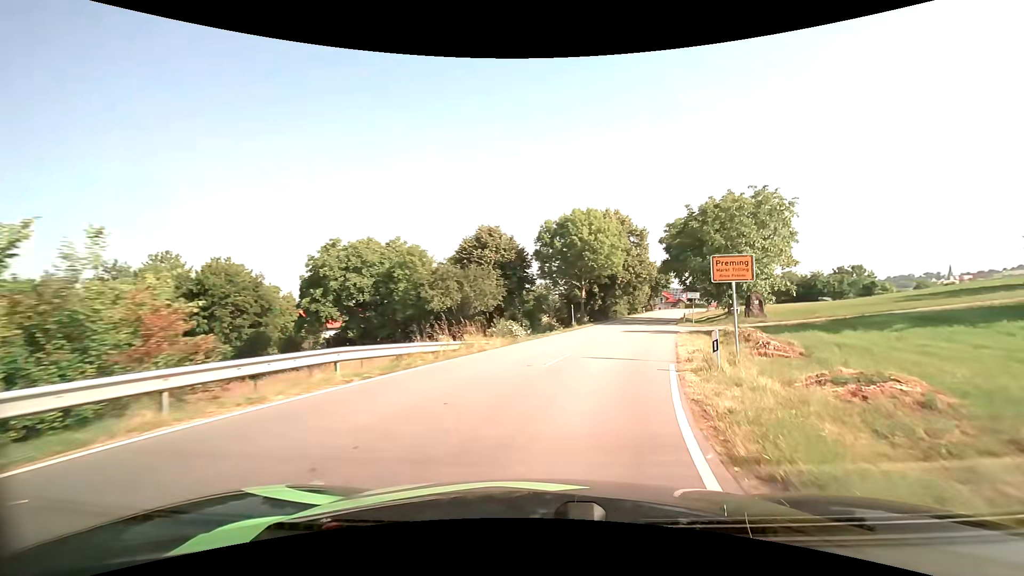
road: tertiary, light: Day
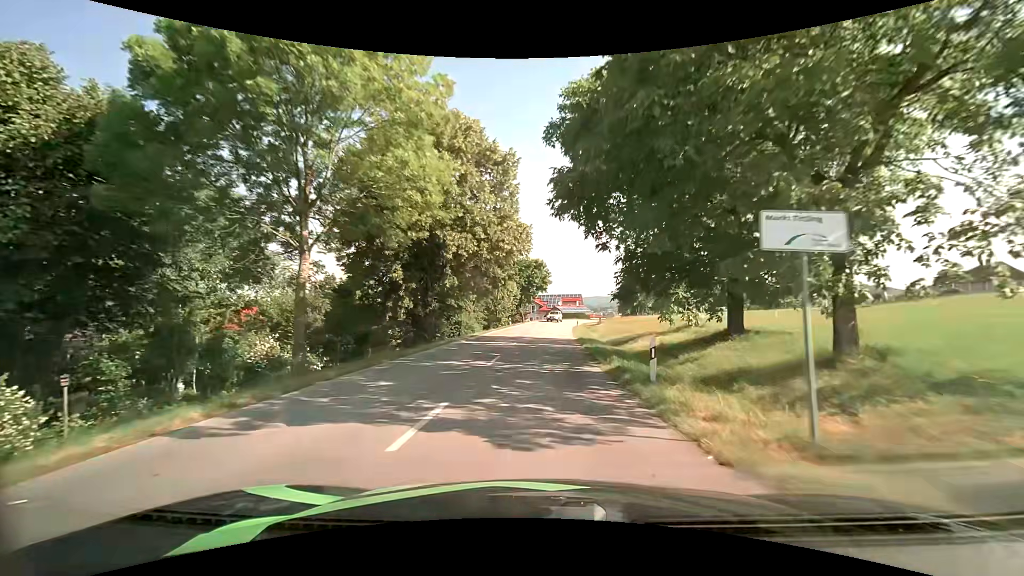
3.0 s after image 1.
(+7.4, +34.6) m; +15°
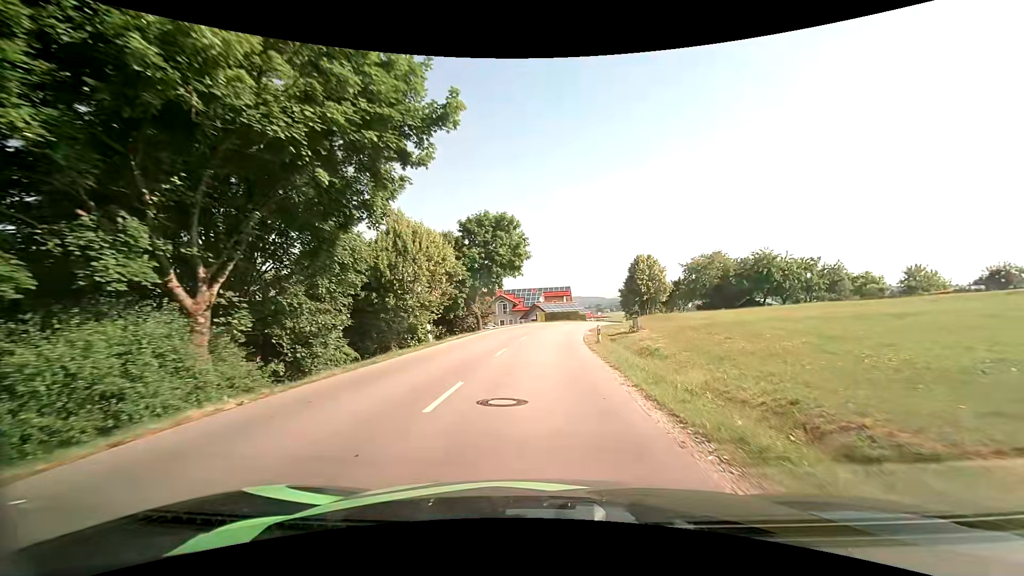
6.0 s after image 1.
(+0.7, +34.2) m; +3°
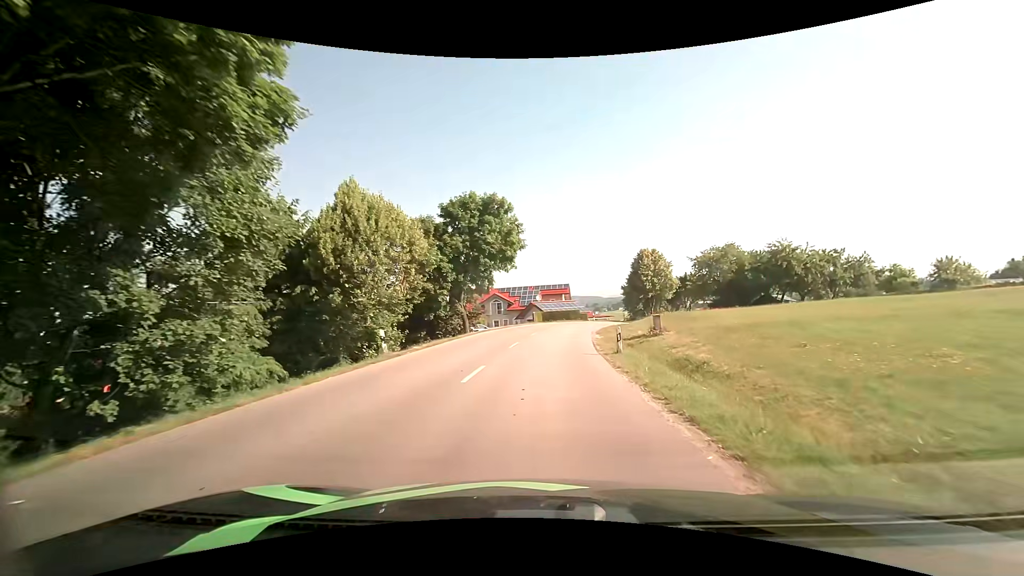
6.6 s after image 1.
(0.0, +6.3) m; 0°
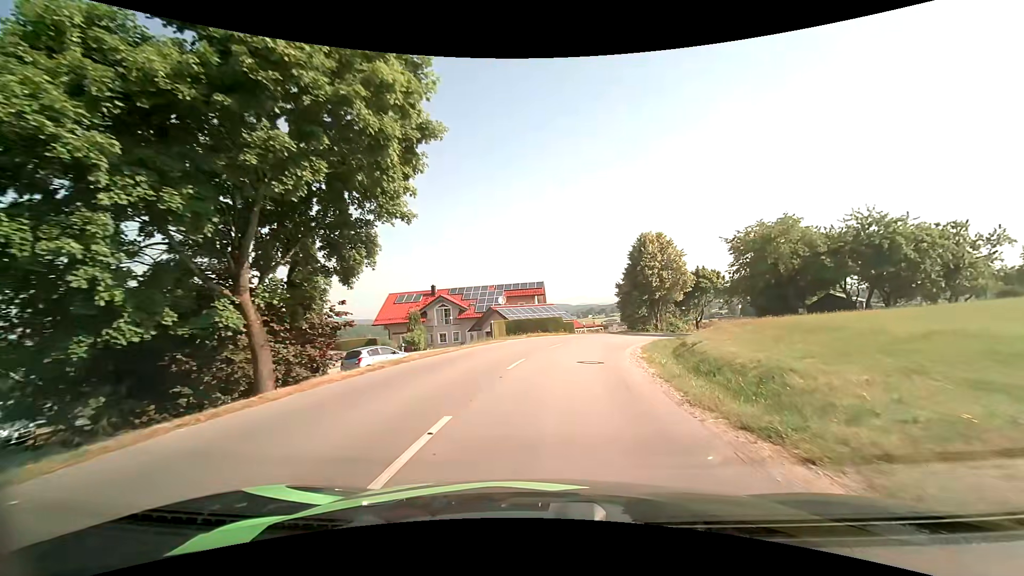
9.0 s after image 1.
(+0.4, +23.8) m; +3°
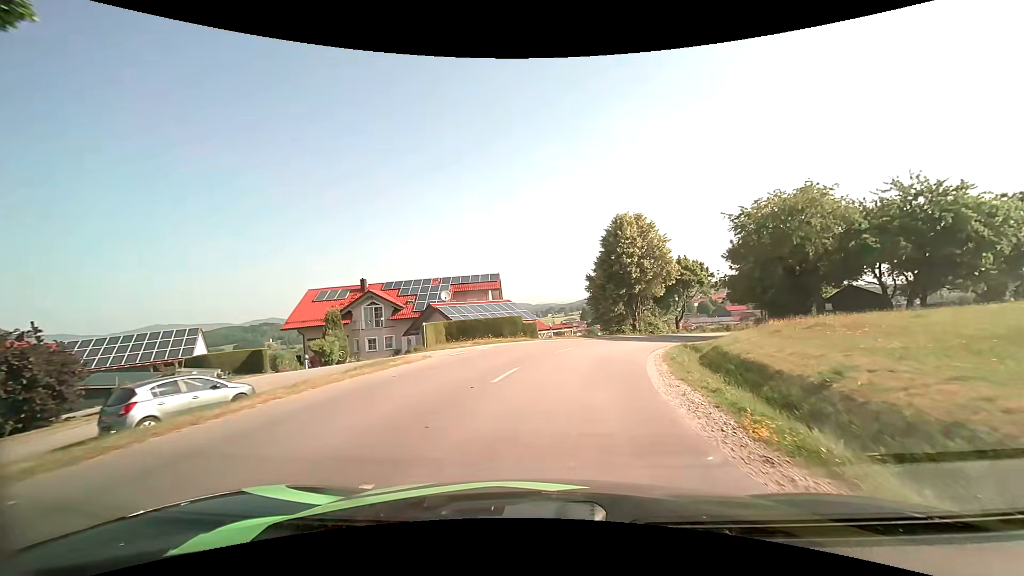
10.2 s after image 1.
(+0.4, +11.5) m; +4°
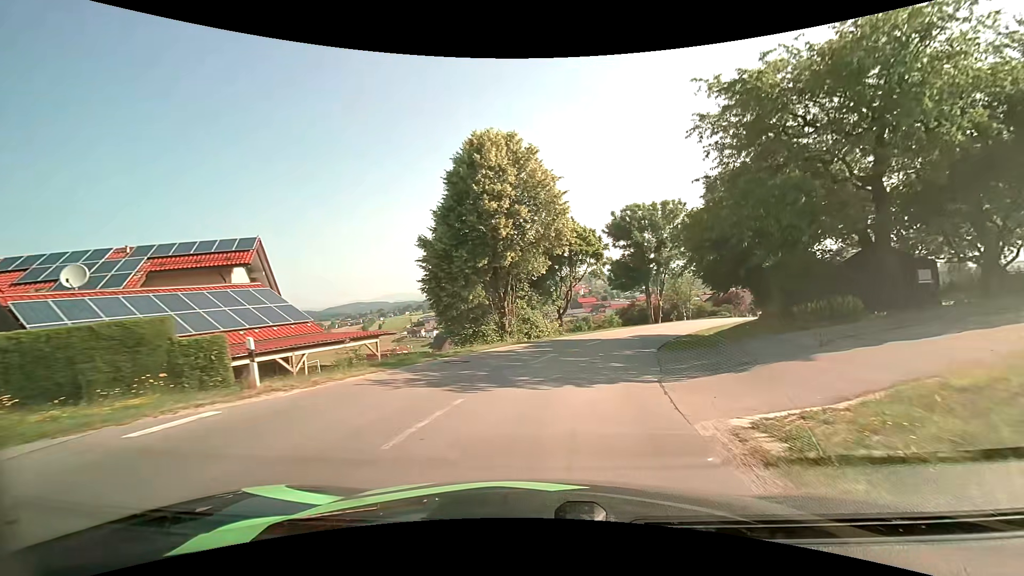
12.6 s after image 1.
(+3.0, +22.3) m; +16°
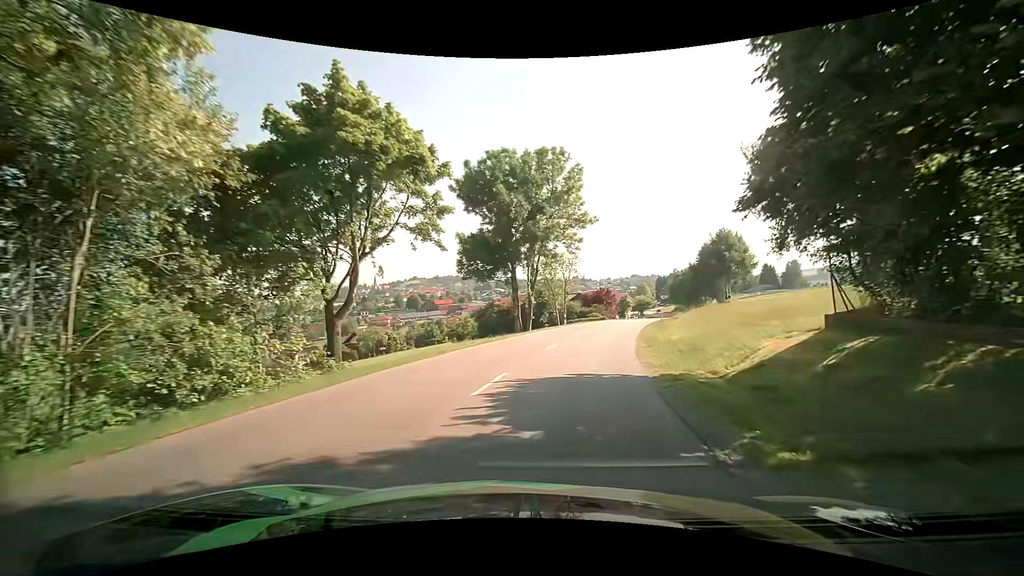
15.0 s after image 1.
(+3.4, +23.1) m; +15°
(+1, +10) (+2, +20) (+4, +30) (+6, +39) (+9, +49) (+12, +59) (+15, +68) (+18, +78) (+21, +87) (+24, +97) m
